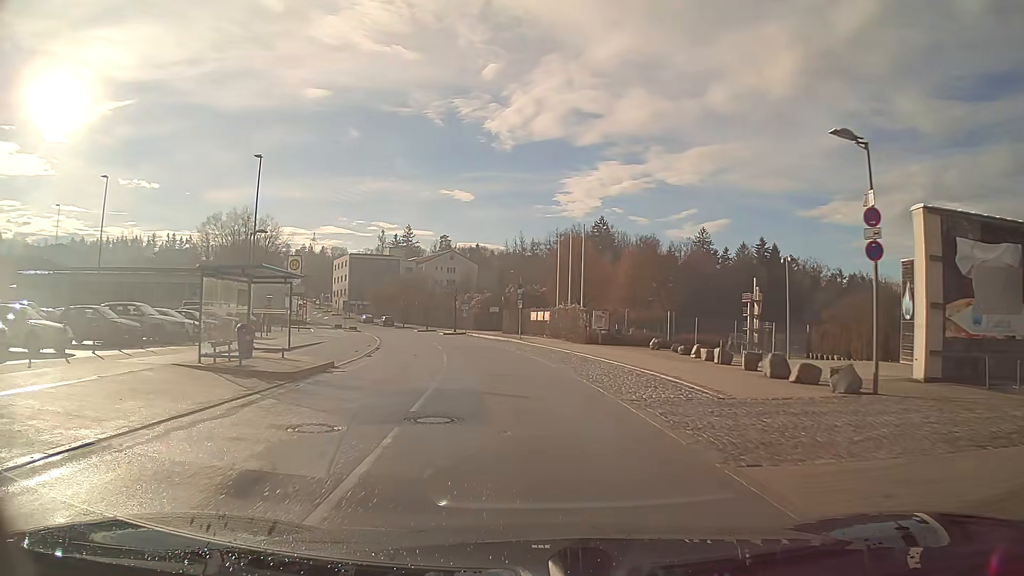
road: residential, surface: asphalt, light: Day
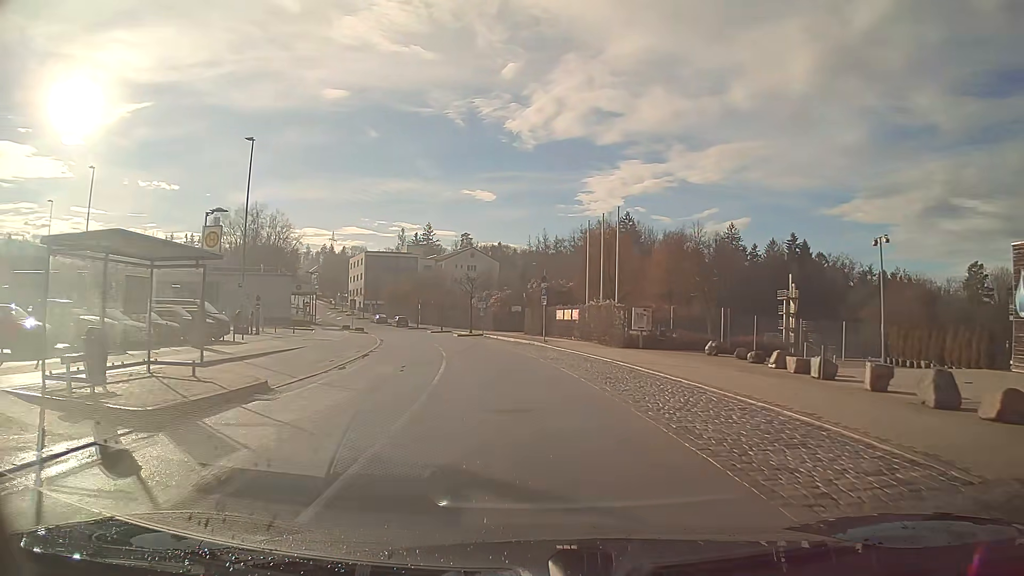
(-0.1, +6.9) m; -2°
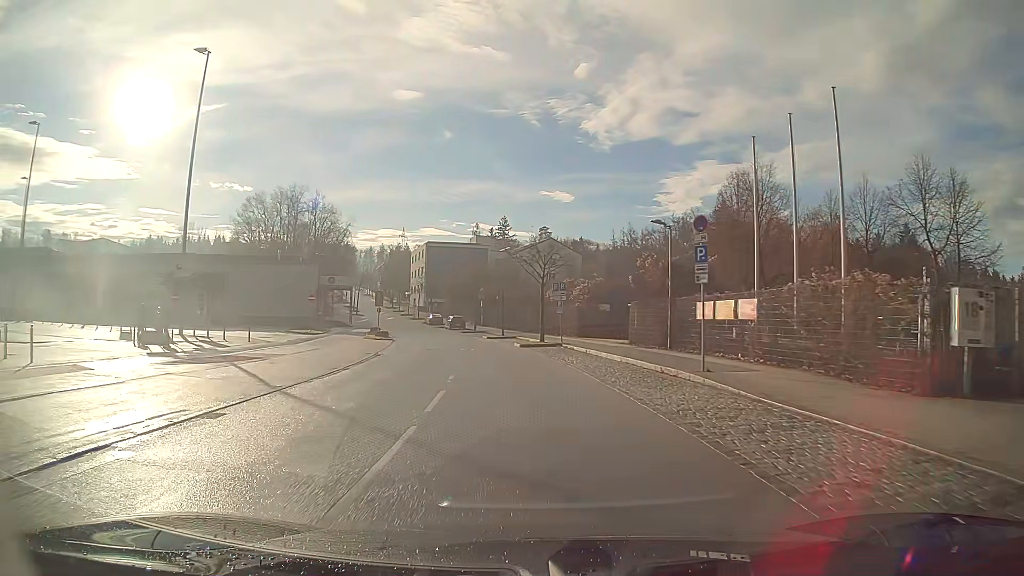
(-1.3, +21.4) m; -7°
(0, +10) (-1, +20) (-2, +30) (-4, +40) (-5, +50) (-8, +59) (-11, +69) (-13, +79) (-16, +88) (-19, +98) m
